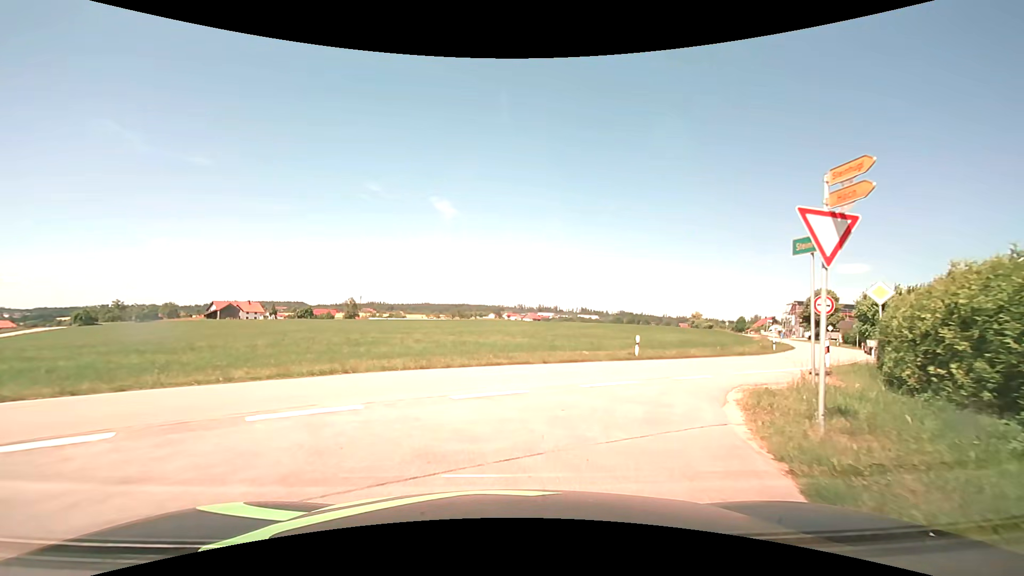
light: Day
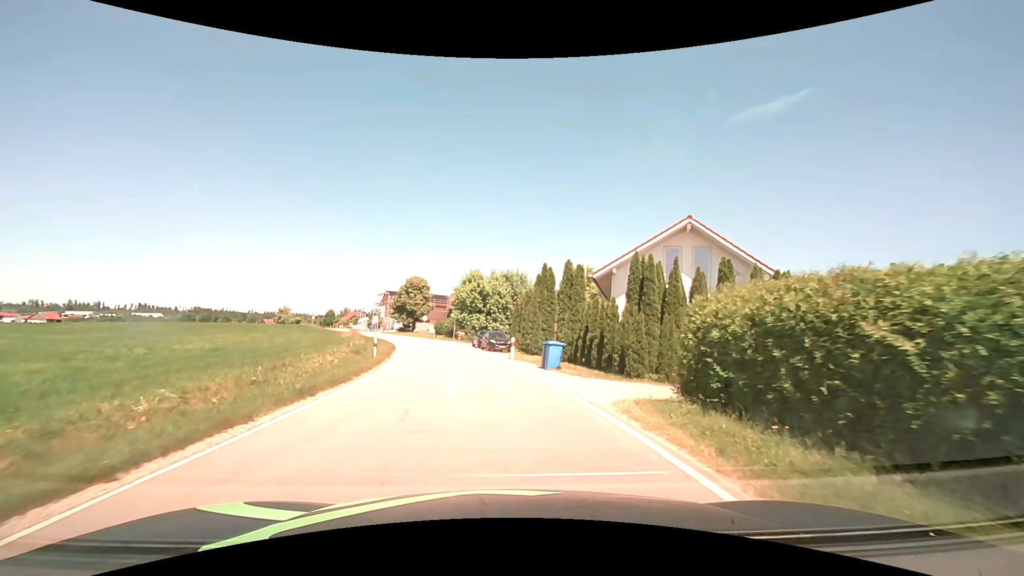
(+8.9, +20.8) m; +45°
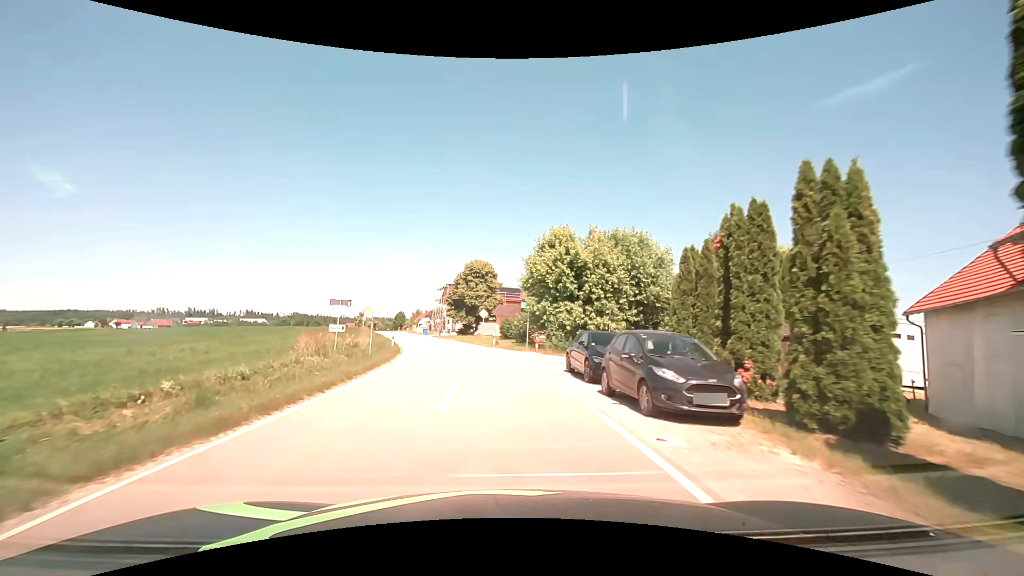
(-2.2, +27.0) m; -9°
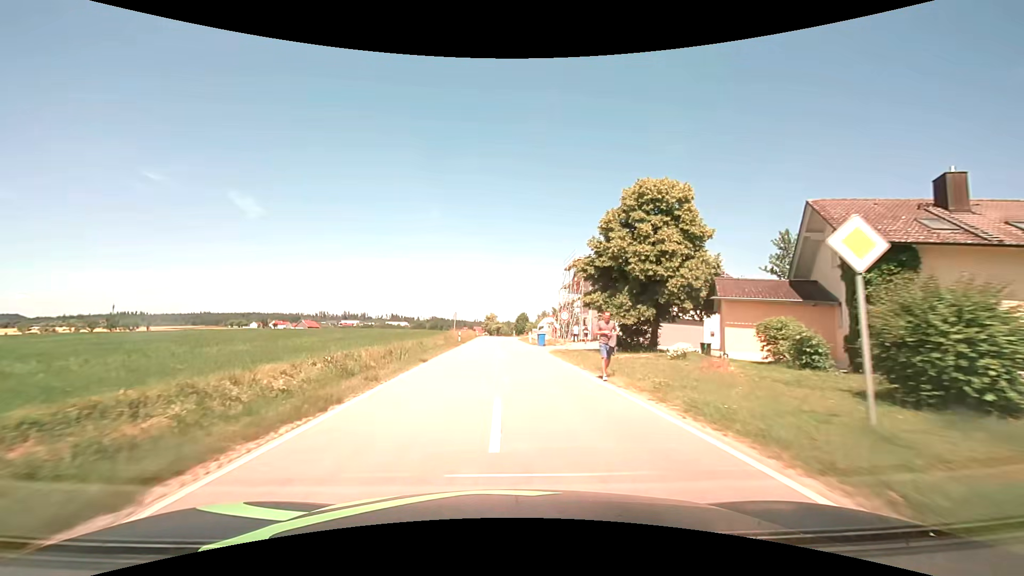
(-4.8, +39.2) m; -15°
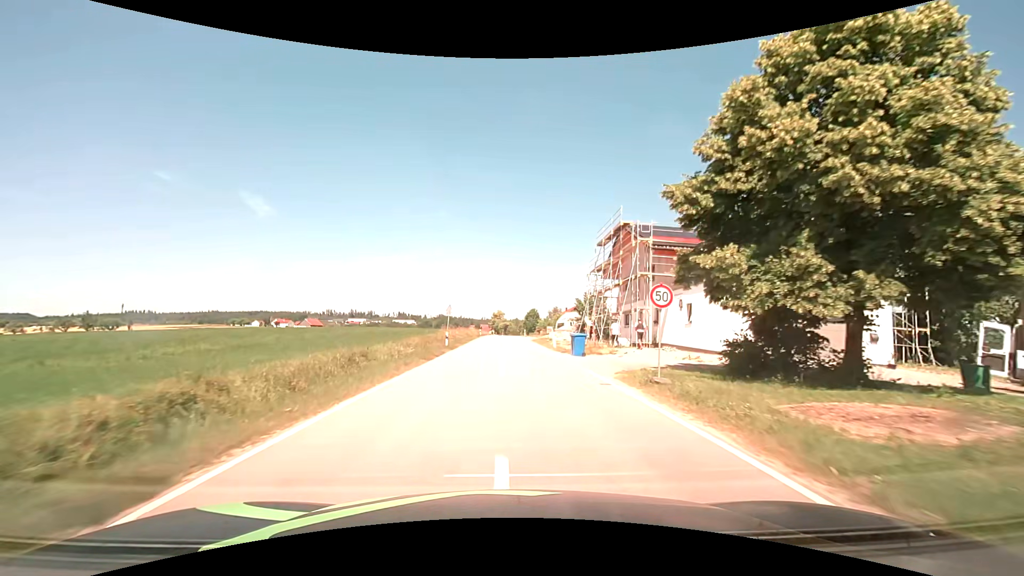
(-0.2, +16.3) m; -1°
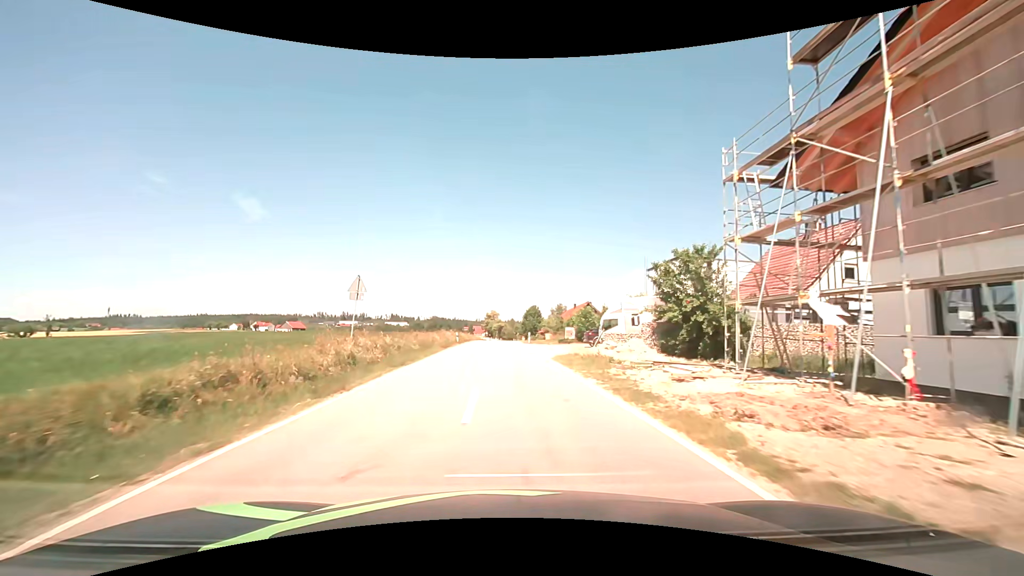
(+0.2, +30.2) m; +1°
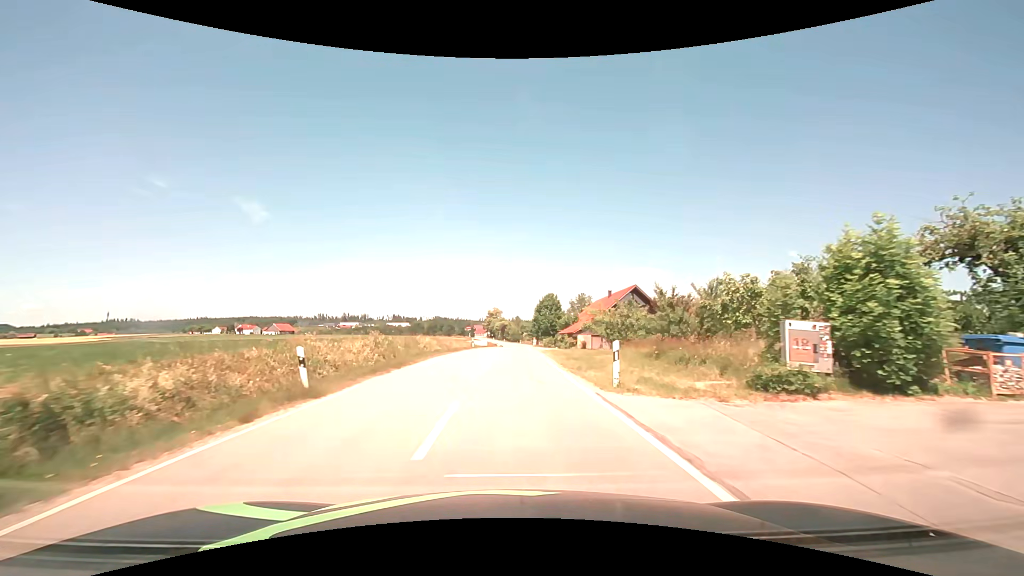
(-0.1, +38.0) m; 0°
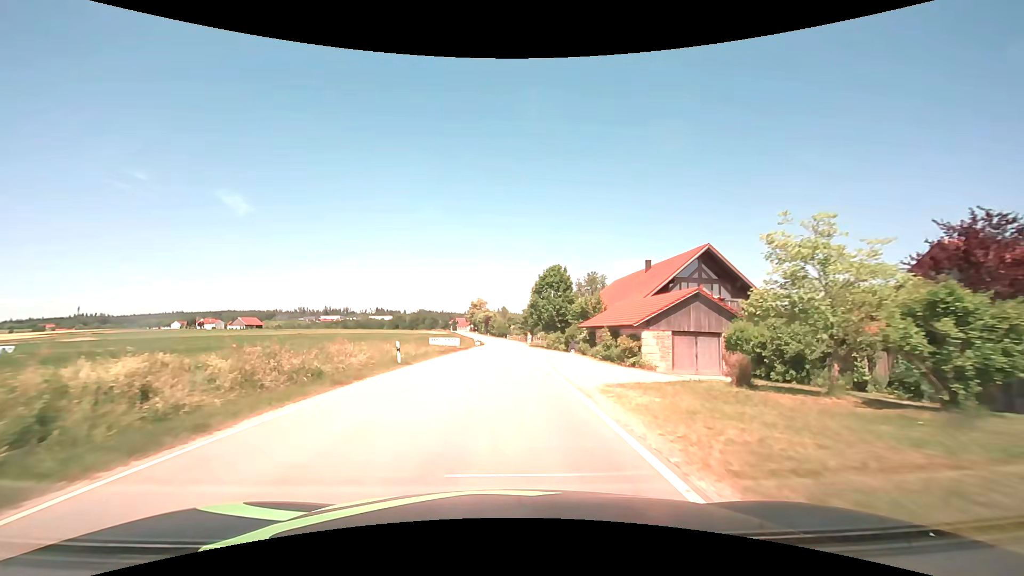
(+0.4, +30.9) m; +2°
(0, +10) (0, +20) (0, +30) (0, +40) (+1, +50) (+1, +60) (+1, +70) (+1, +80) (0, +90) (-1, +100) m
